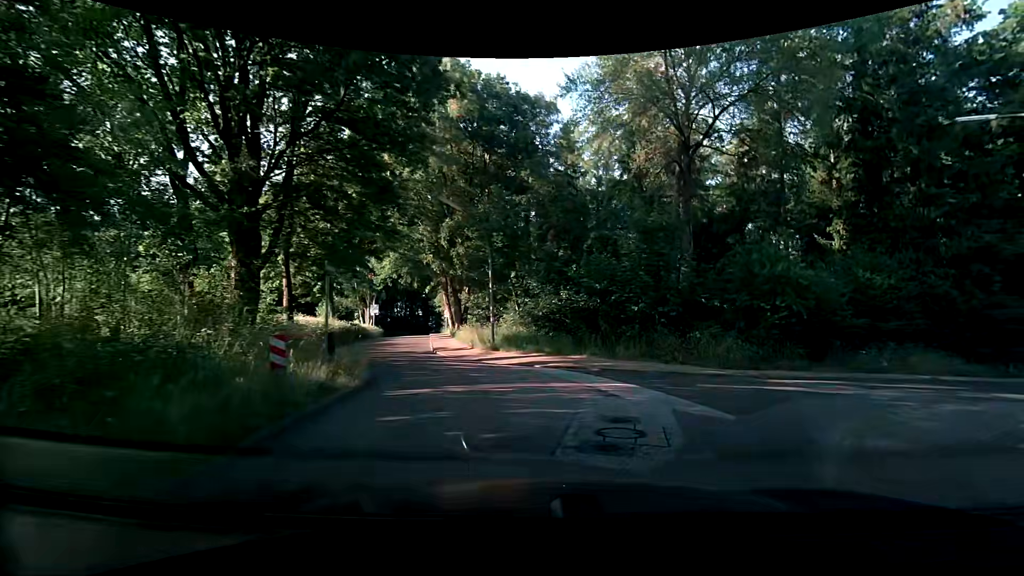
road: residential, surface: asphalt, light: Day
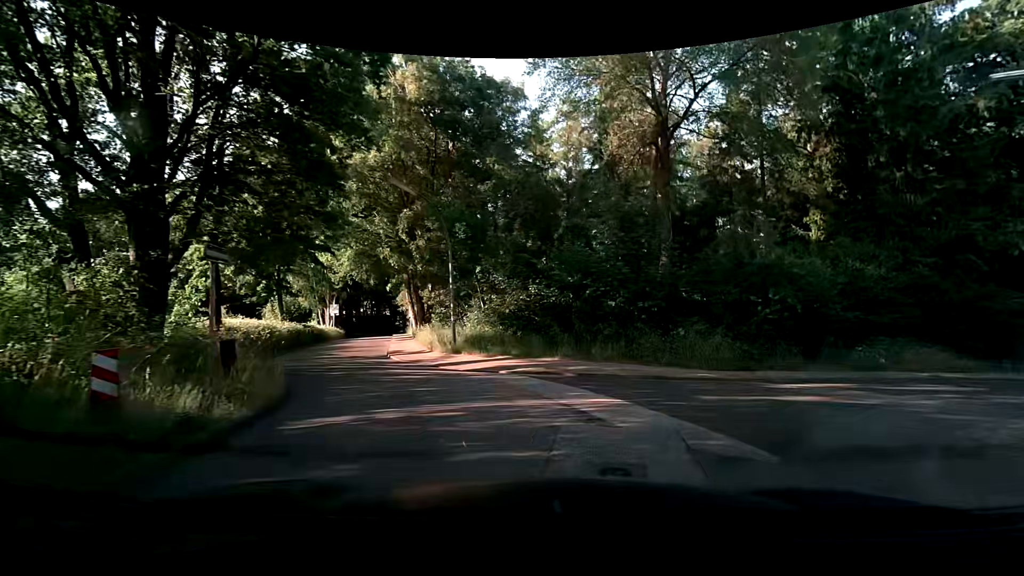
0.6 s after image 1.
(+0.1, +2.3) m; +5°
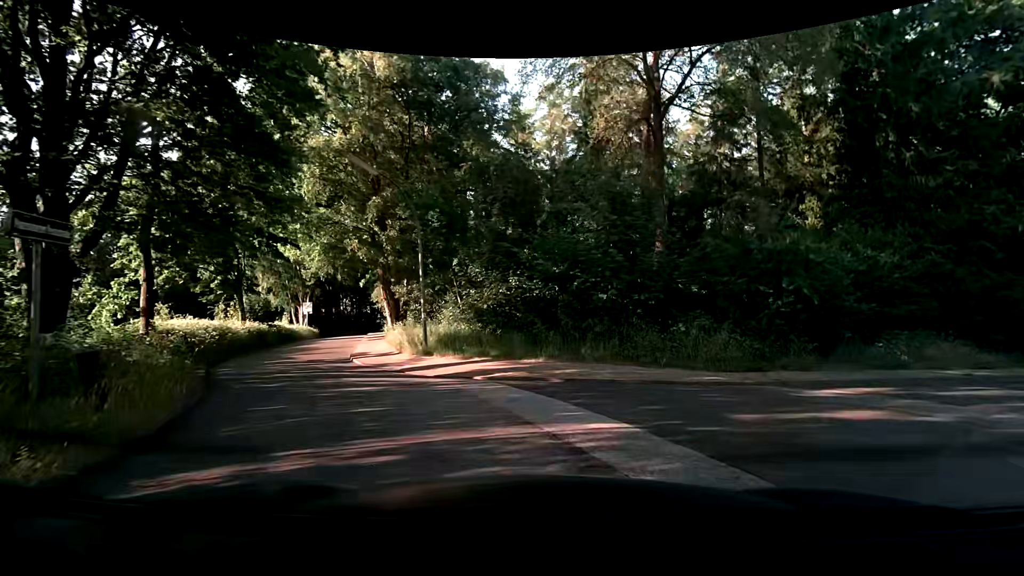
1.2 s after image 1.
(0.0, +2.2) m; +1°
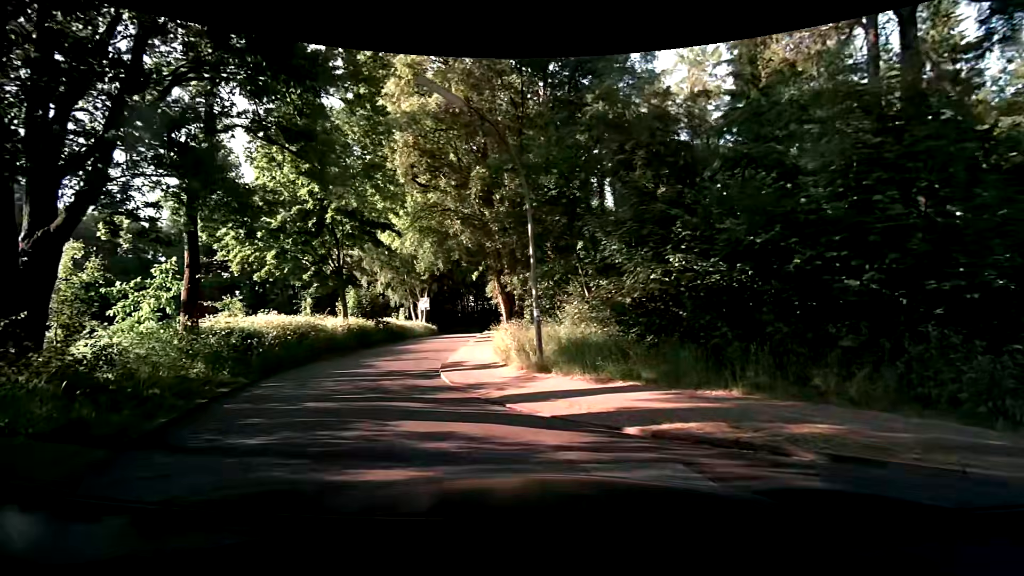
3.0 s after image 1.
(-0.5, +5.7) m; -14°
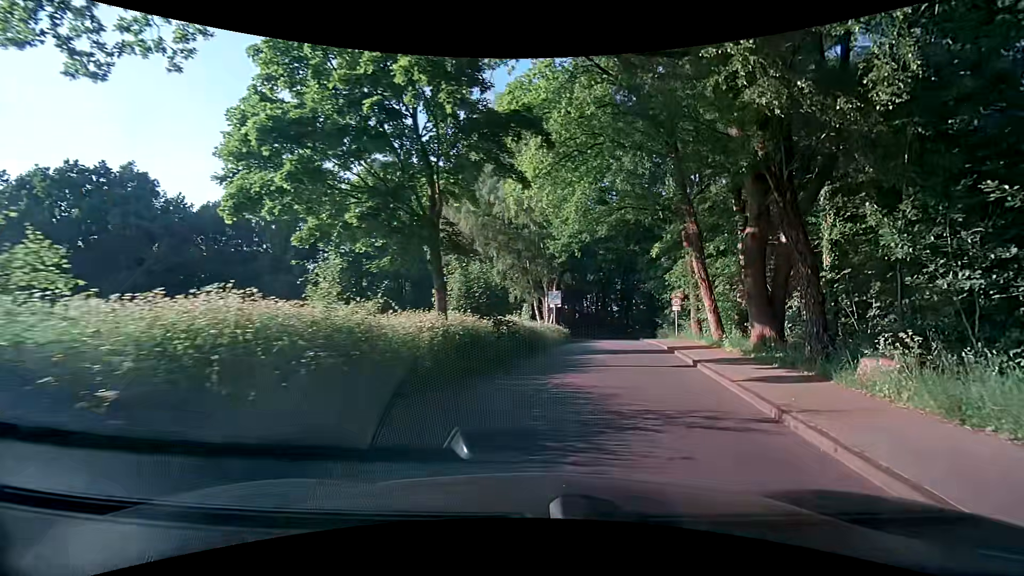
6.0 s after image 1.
(-4.4, +13.6) m; -14°
